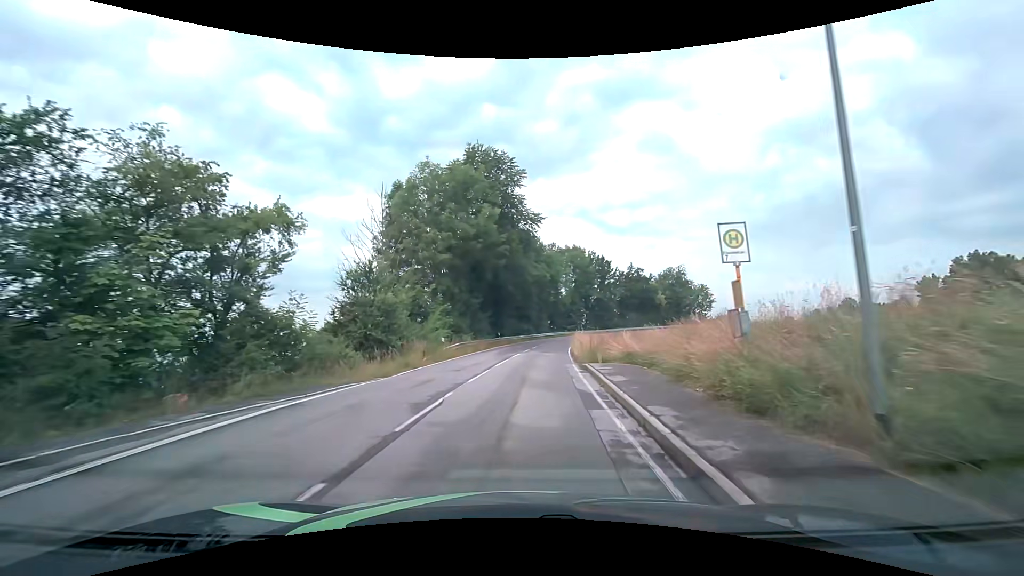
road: tertiary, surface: asphalt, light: Day
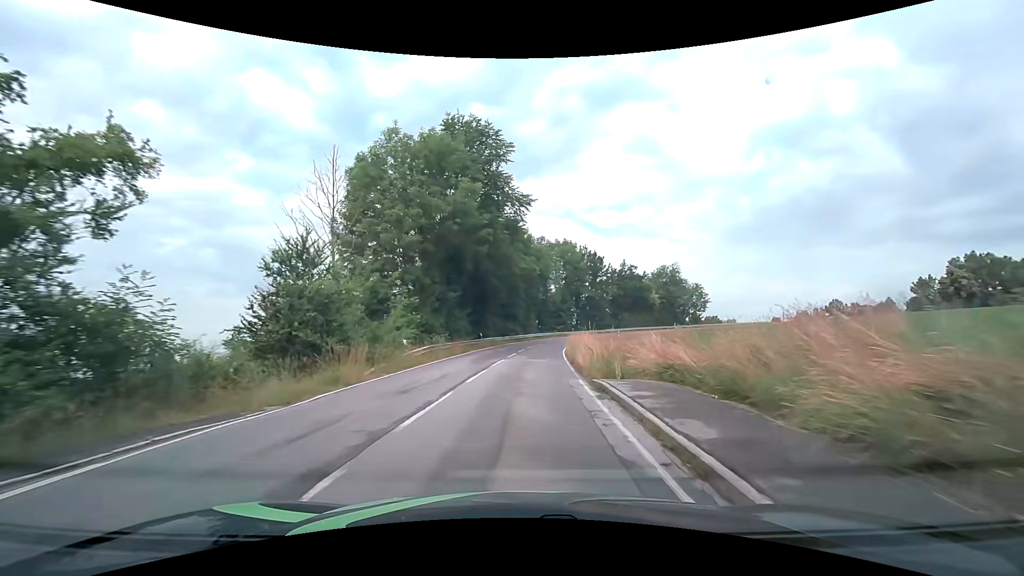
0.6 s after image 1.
(+0.1, +6.2) m; +1°
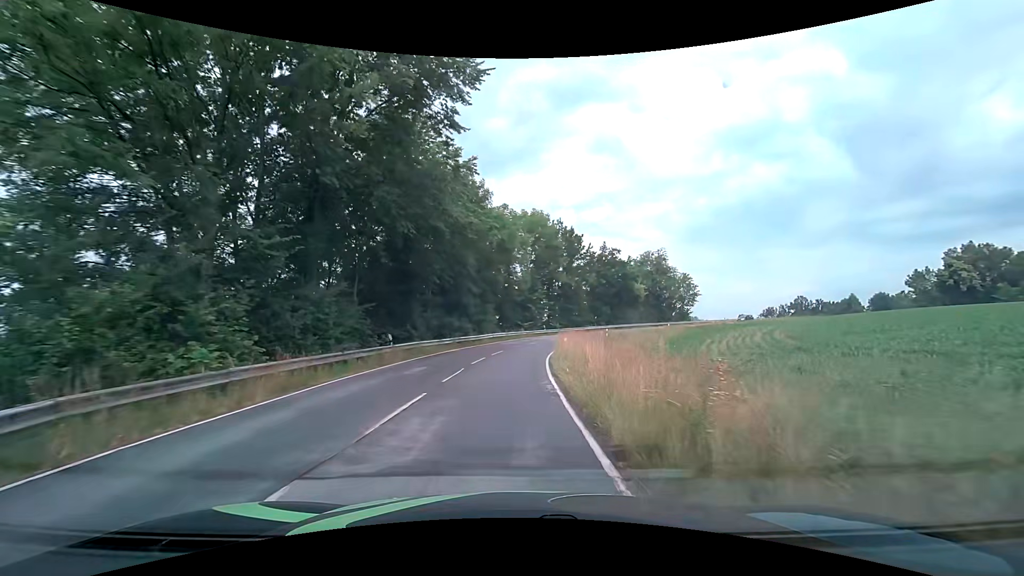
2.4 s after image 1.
(+0.9, +19.1) m; +5°
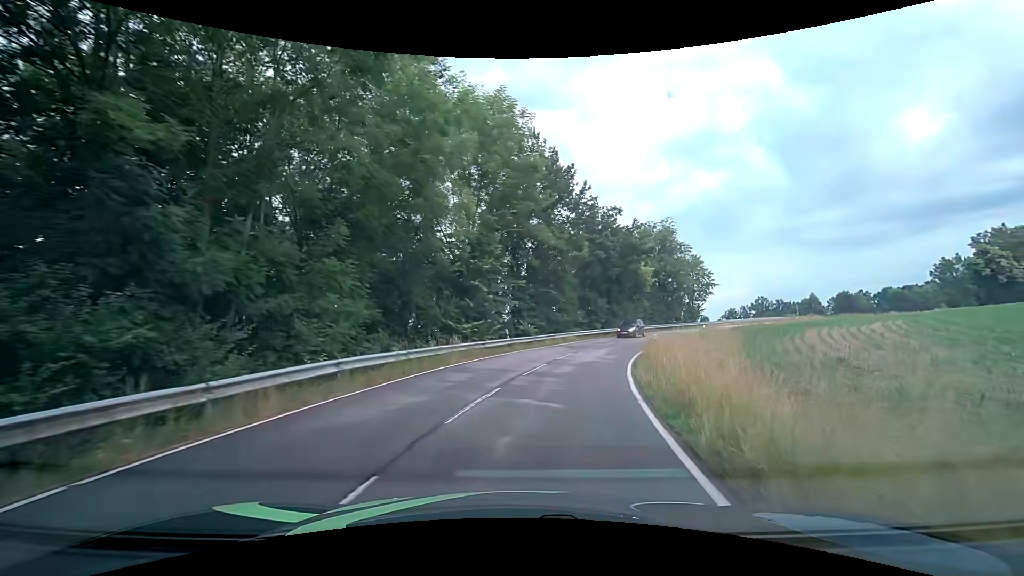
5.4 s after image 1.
(+0.7, +30.2) m; +5°
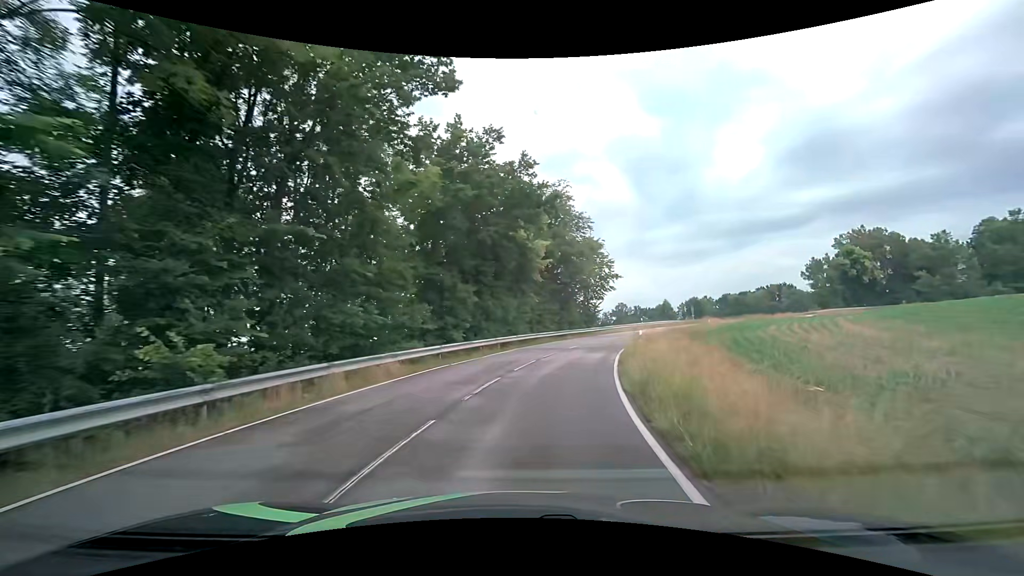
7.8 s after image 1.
(+3.3, +22.0) m; +16°
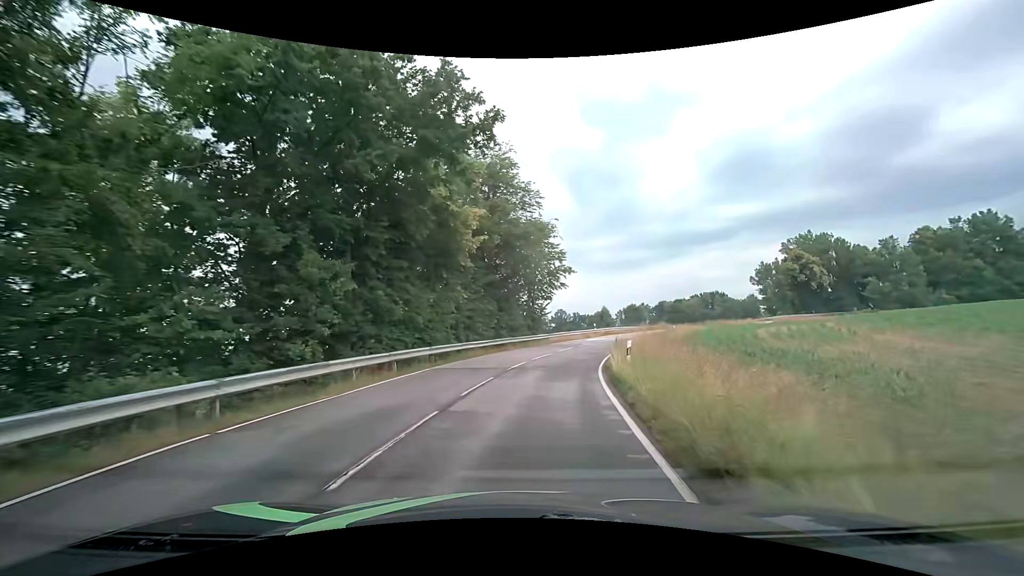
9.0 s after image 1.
(+0.7, +11.0) m; +7°
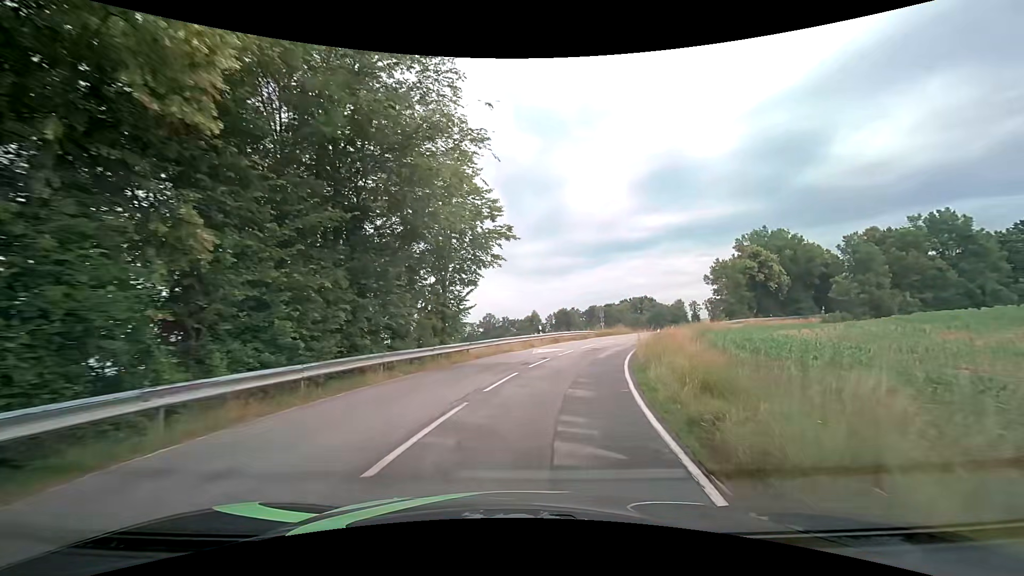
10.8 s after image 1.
(+1.0, +17.1) m; +8°
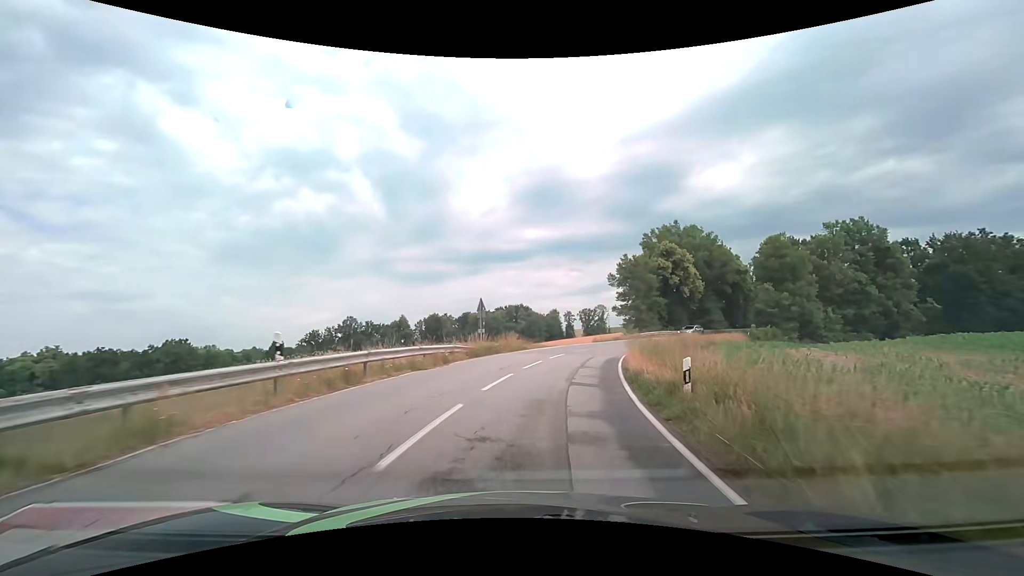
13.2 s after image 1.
(+3.2, +23.9) m; +14°
(+1, +10) (+2, +20) (+5, +29) (+8, +39) (+13, +48) (+18, +56) (+25, +64) (+32, +71) (+39, +77) (+48, +83) m
